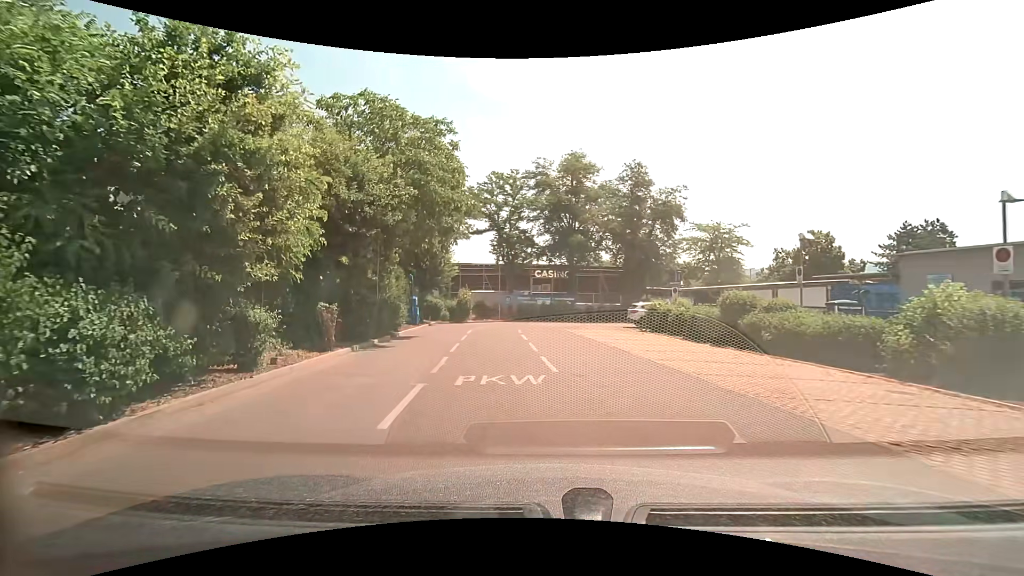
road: service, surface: asphalt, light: Day
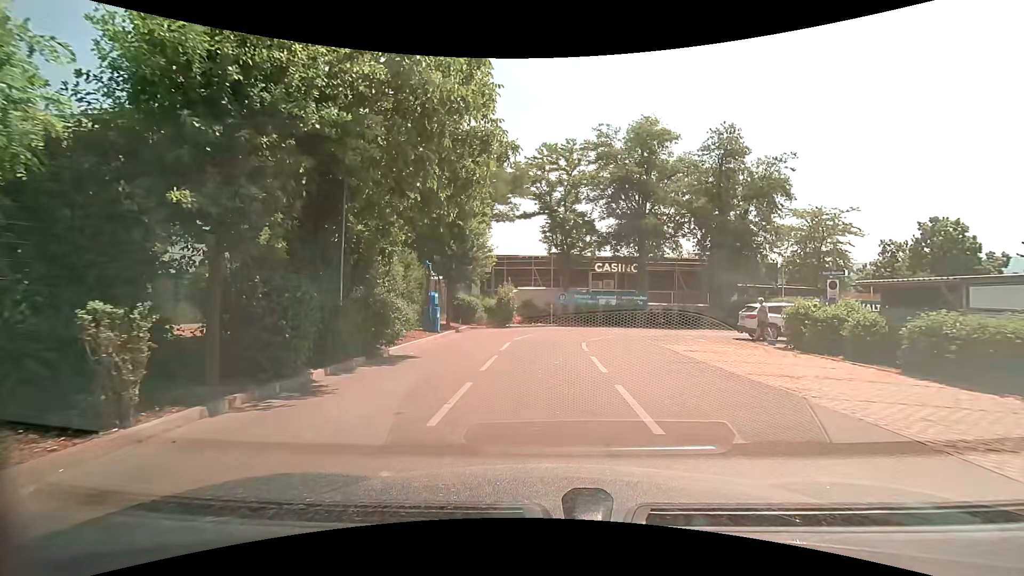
(-0.6, +8.9) m; -6°
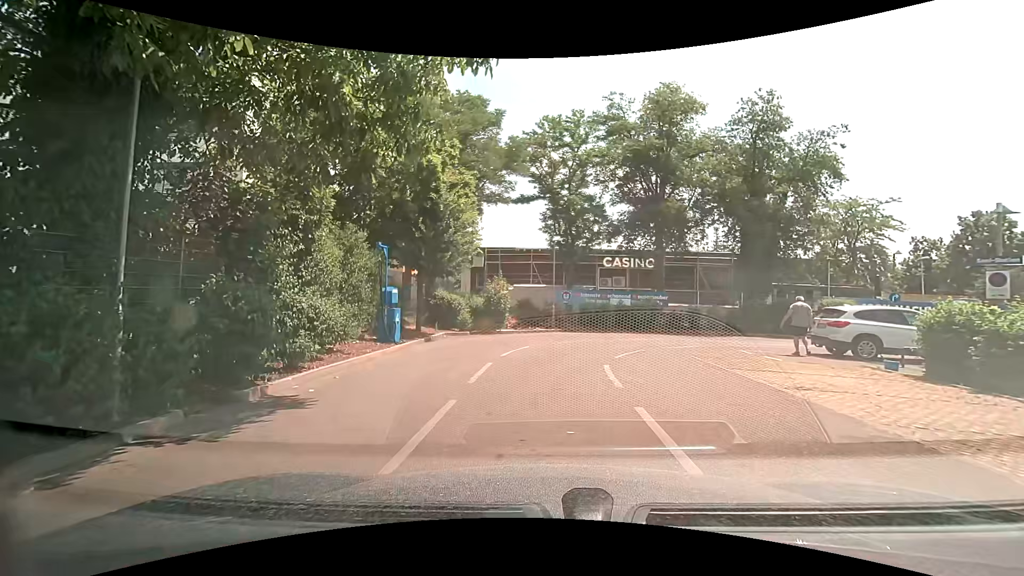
(+0.1, +5.8) m; +1°
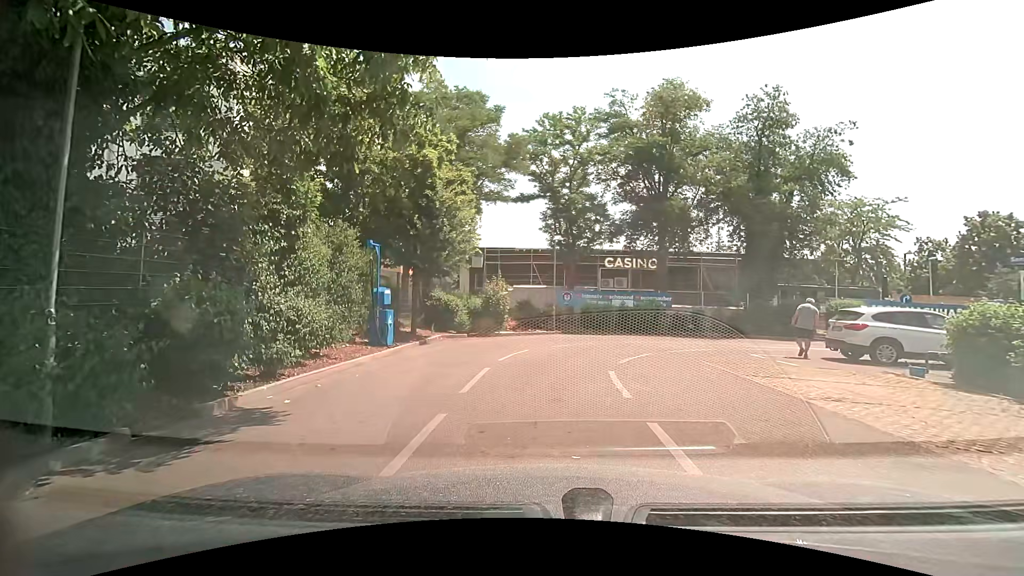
(0.0, +0.7) m; -2°
